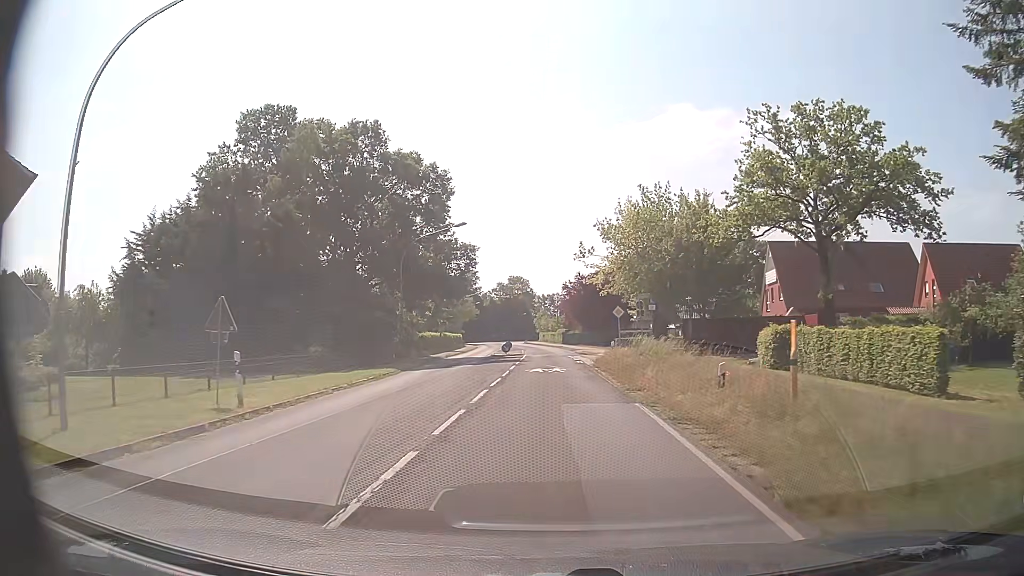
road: secondary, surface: asphalt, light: Day
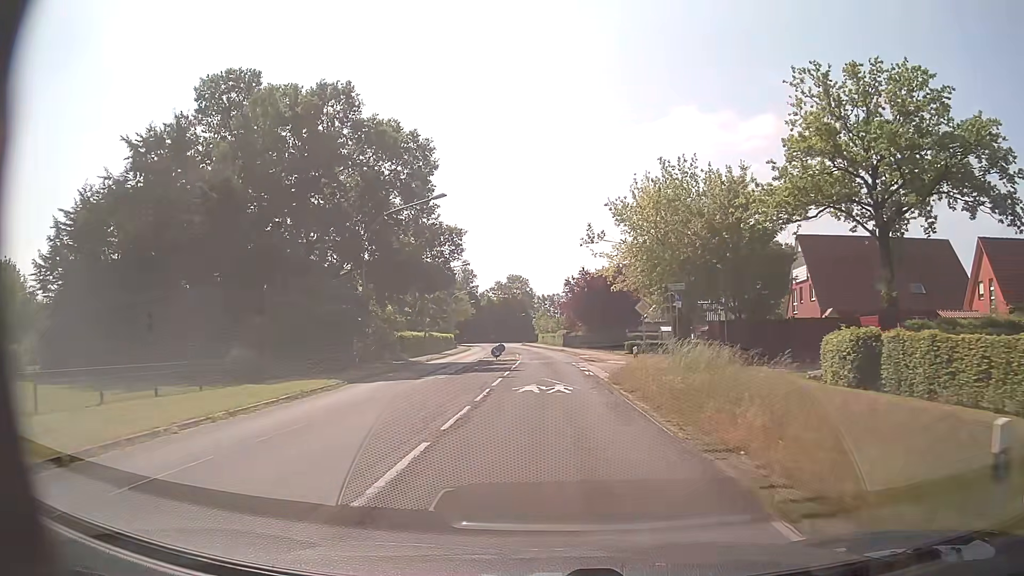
(0.0, +8.1) m; 0°
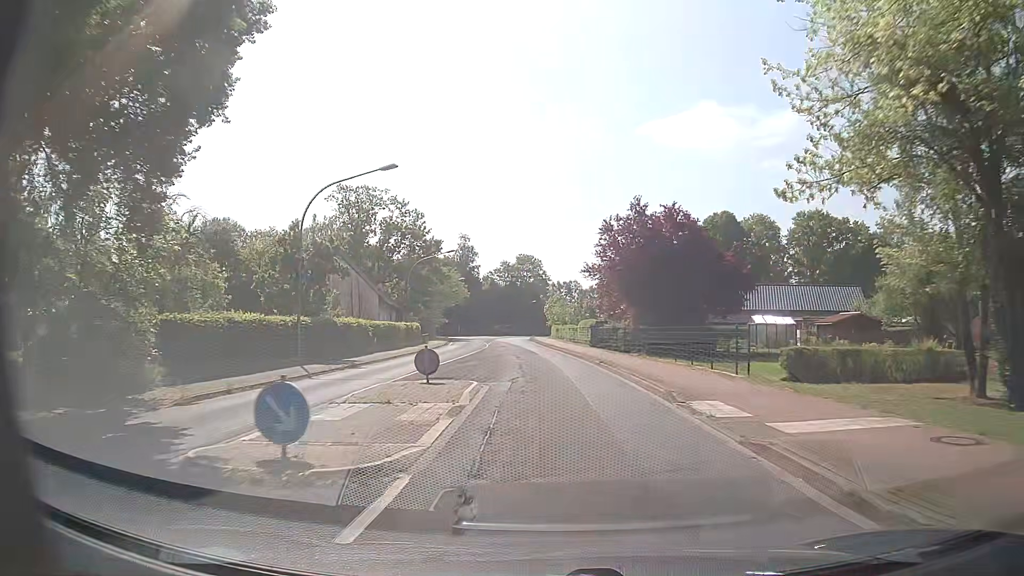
(0.0, +32.2) m; -1°
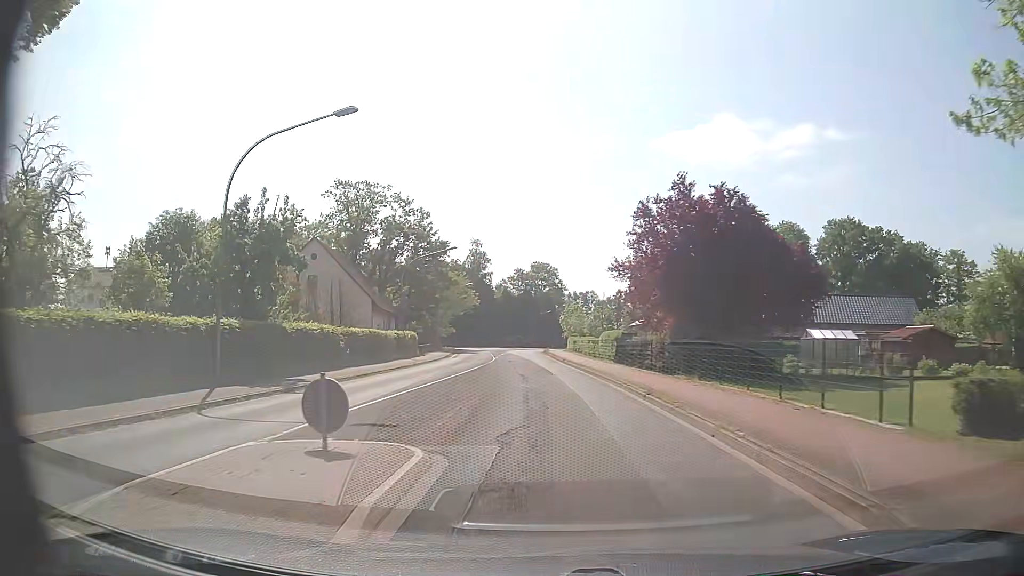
(-0.1, +8.0) m; -1°
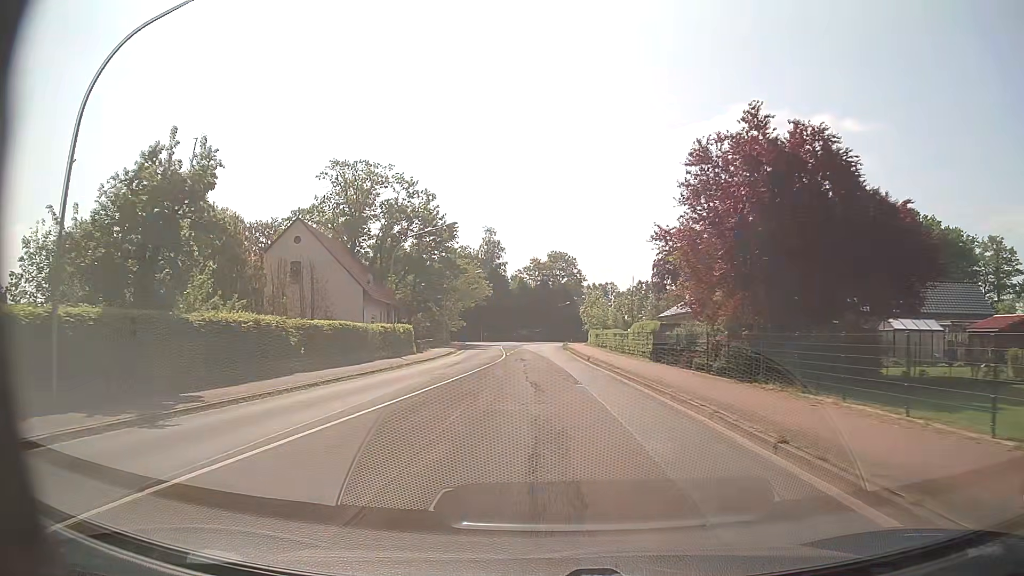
(-0.1, +8.0) m; -2°
(0, +10) (0, +20) (0, +30) (-1, +40) (-1, +50) (-1, +60) (-1, +70) (0, +80) (0, +90) (+1, +100) m
